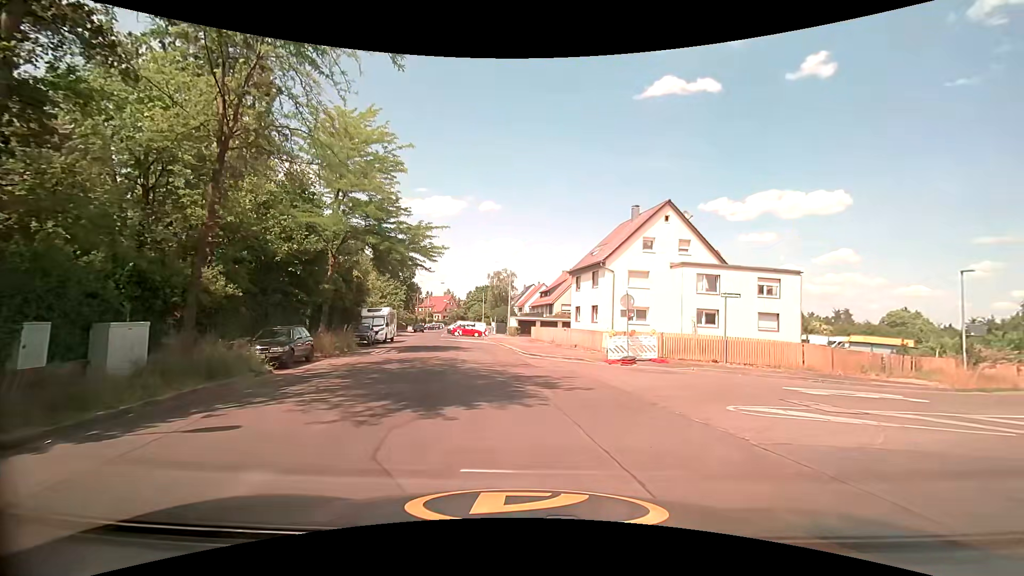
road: residential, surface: asphalt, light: Day
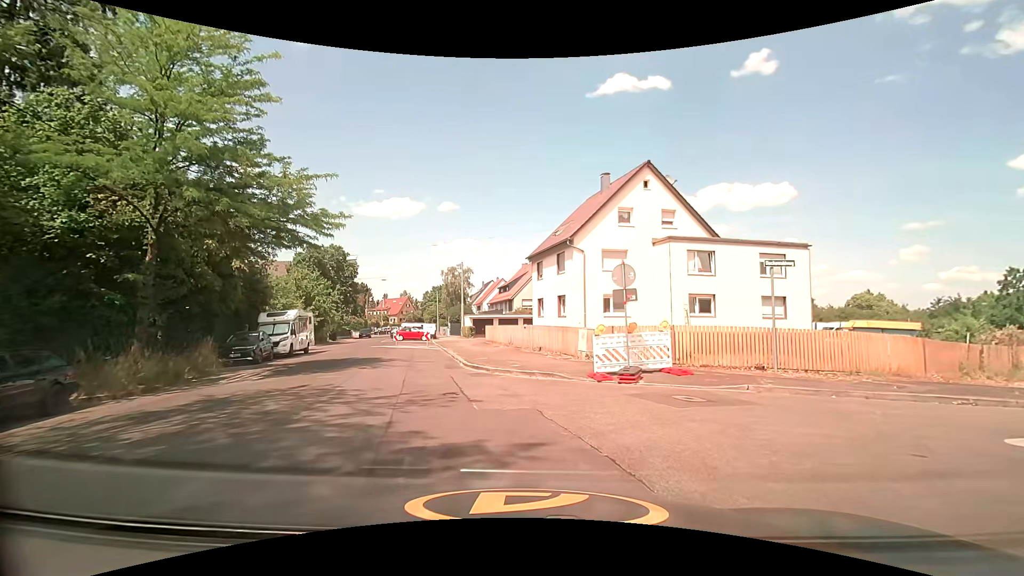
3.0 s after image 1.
(+0.6, +8.7) m; +5°
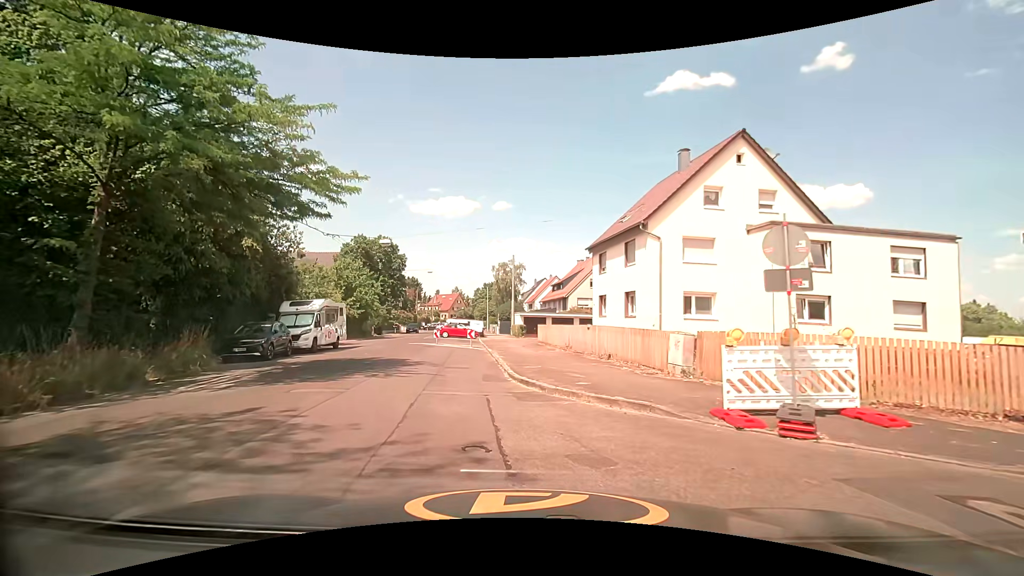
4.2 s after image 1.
(-0.4, +5.0) m; -8°
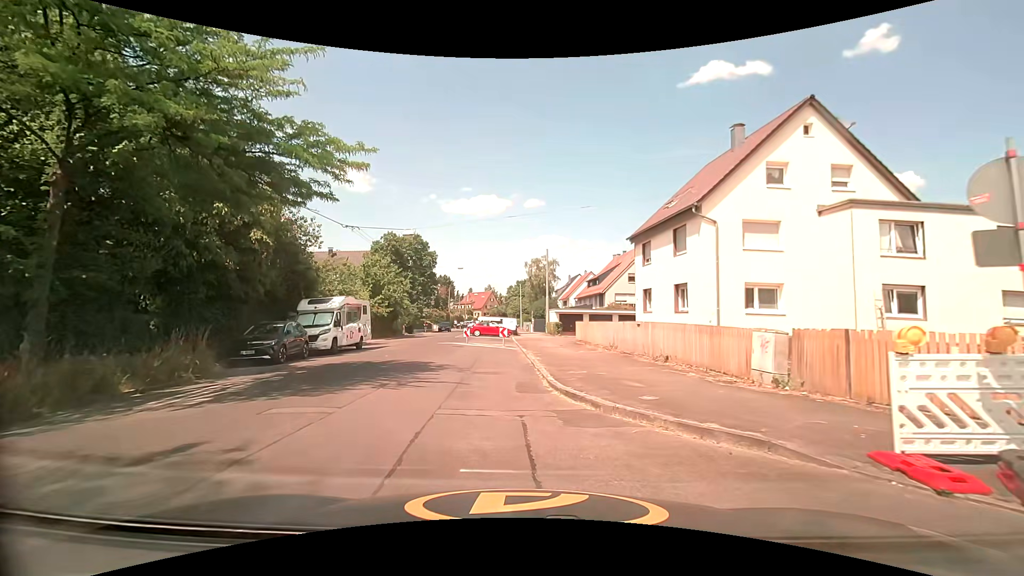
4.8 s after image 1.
(0.0, +2.5) m; -2°
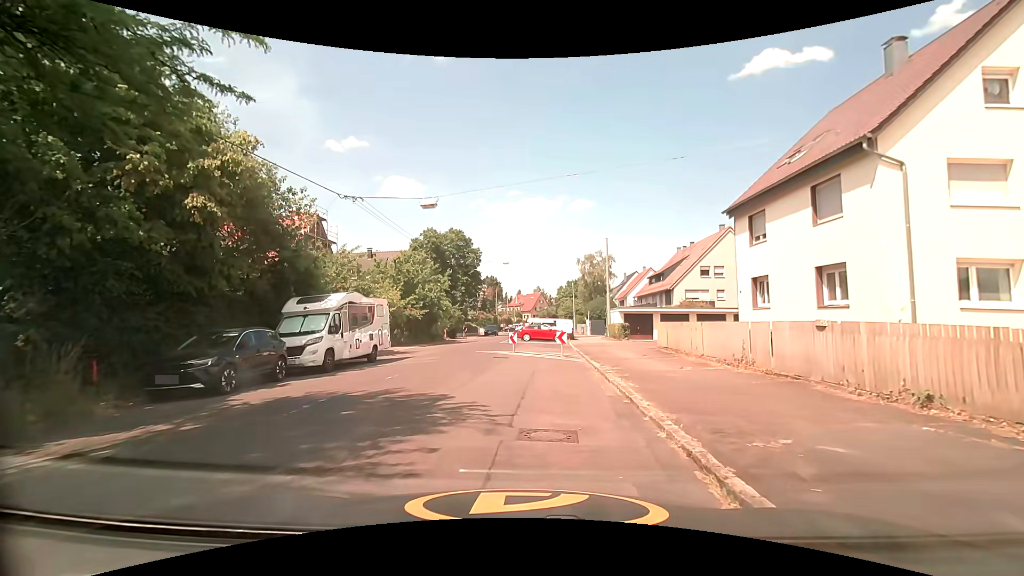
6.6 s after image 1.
(-0.5, +7.1) m; -5°
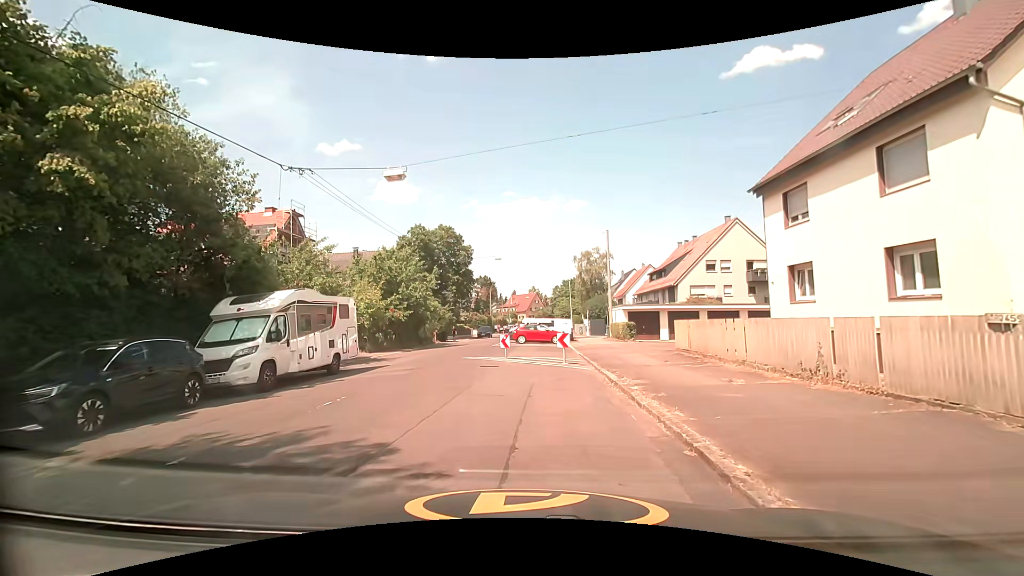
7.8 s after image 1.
(0.0, +3.5) m; -1°
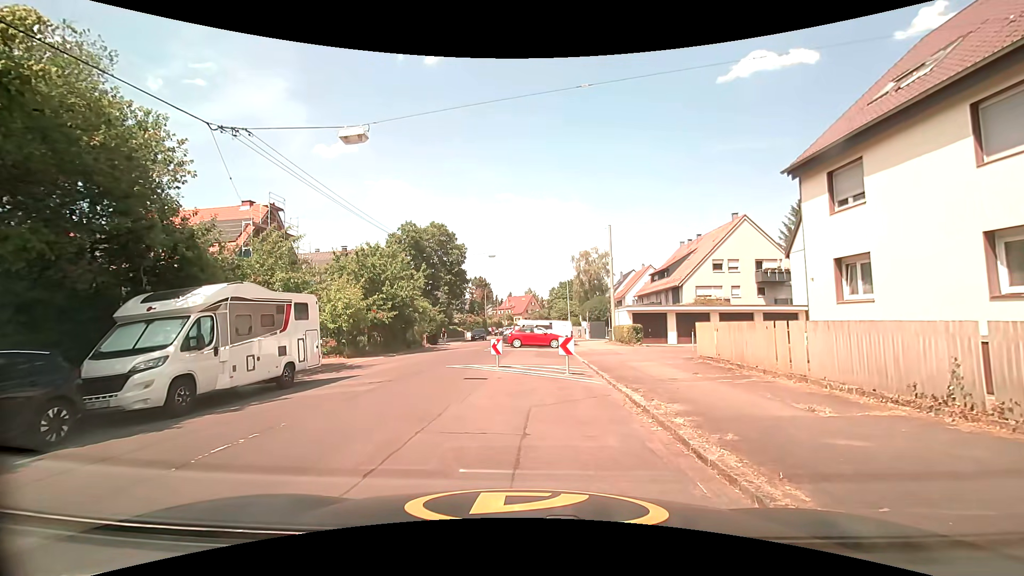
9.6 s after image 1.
(0.0, +3.0) m; -2°
